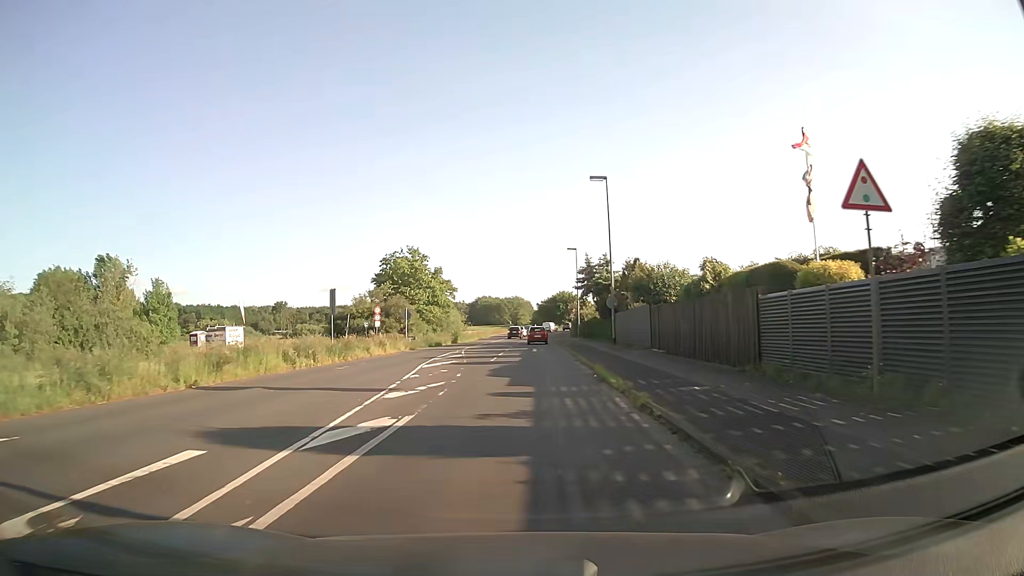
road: unclassified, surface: asphalt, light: Day
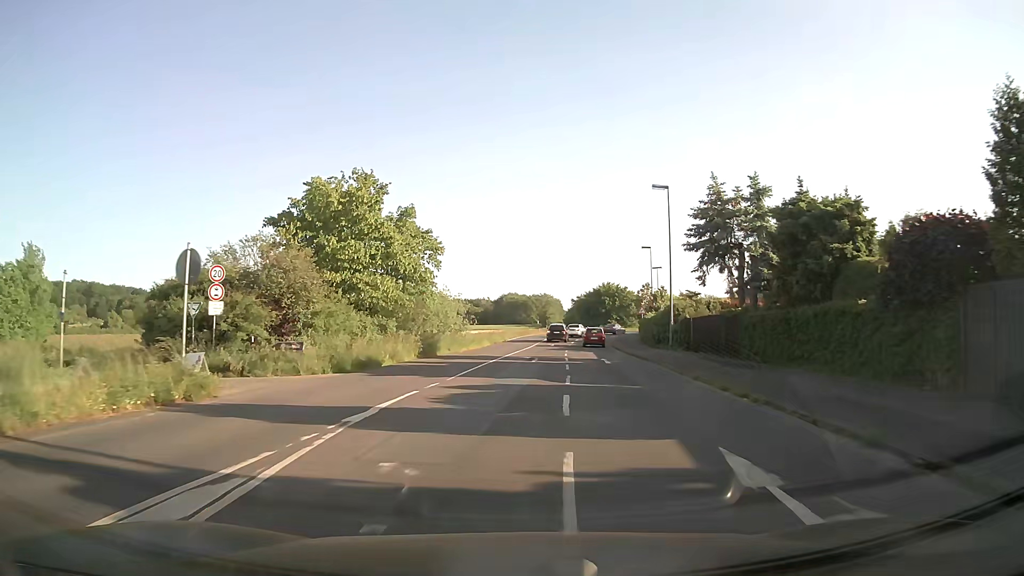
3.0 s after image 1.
(-1.3, +36.4) m; -3°
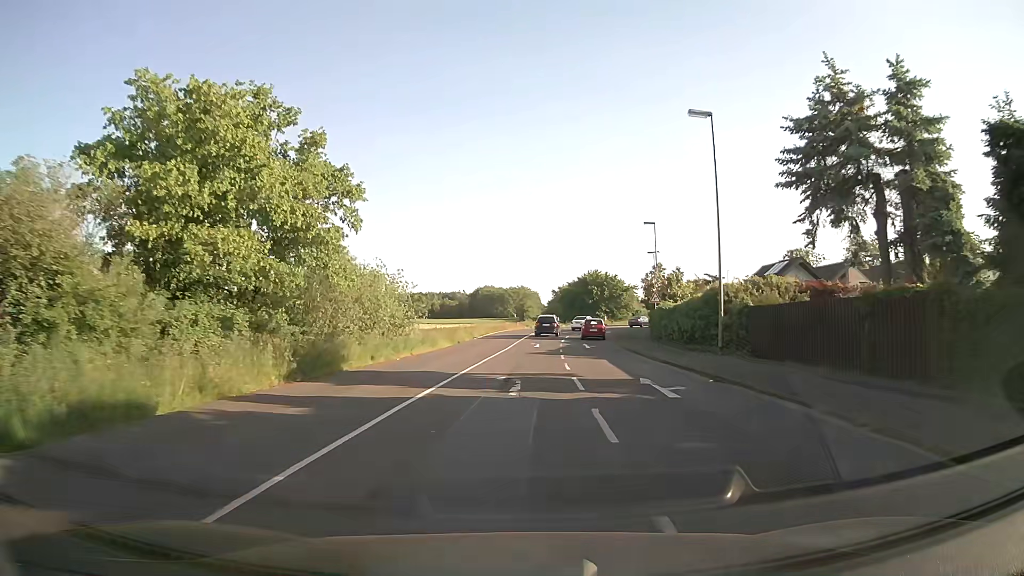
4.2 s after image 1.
(+0.3, +14.9) m; +2°
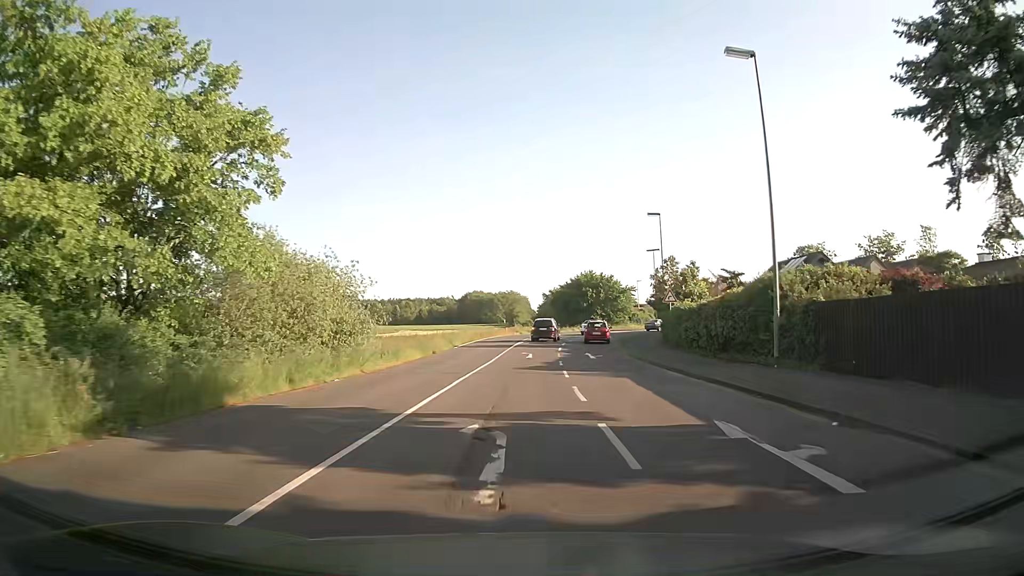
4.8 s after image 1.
(+0.1, +7.5) m; +1°
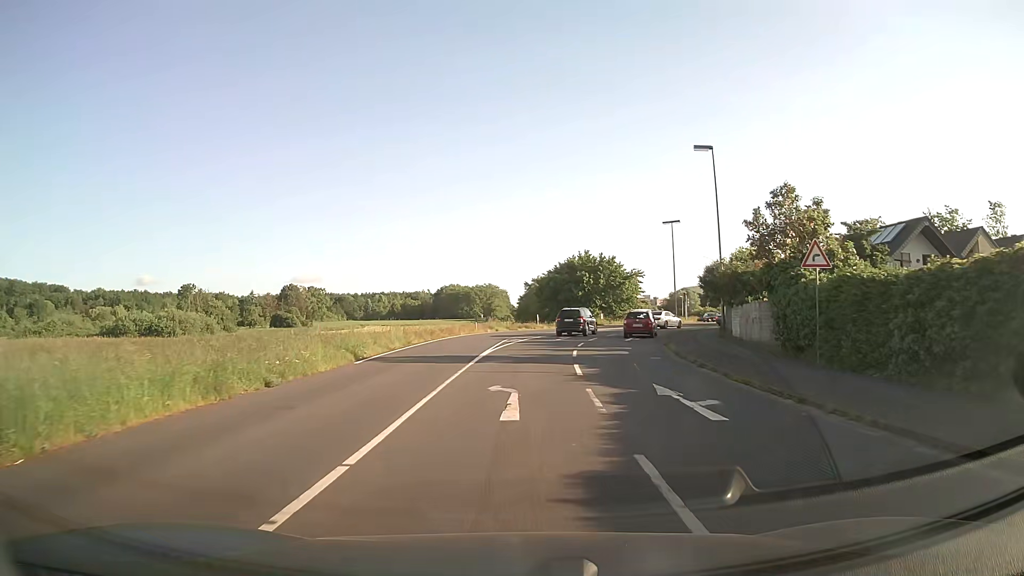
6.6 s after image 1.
(+0.2, +20.9) m; +2°
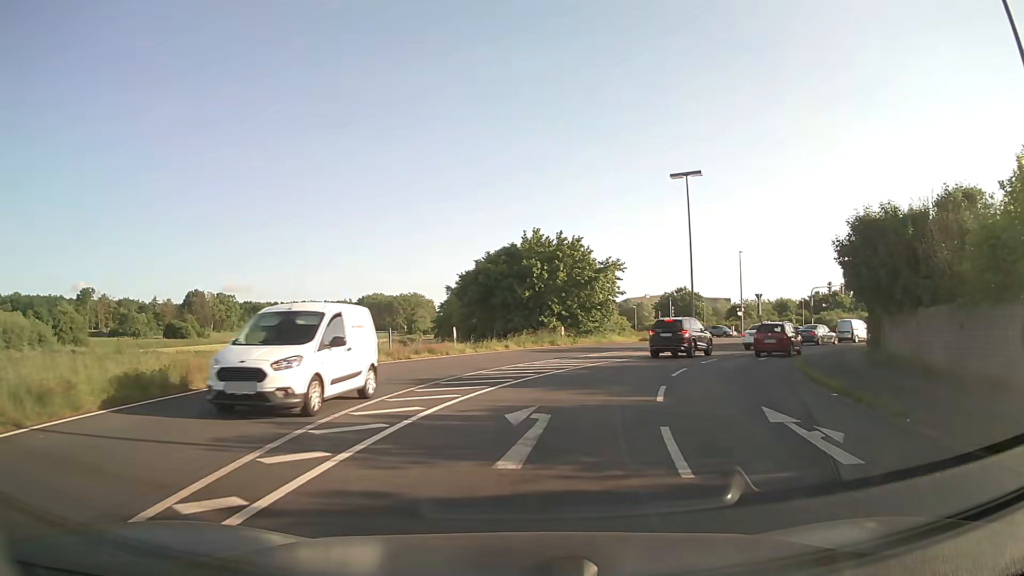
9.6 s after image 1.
(+1.1, +27.7) m; +5°
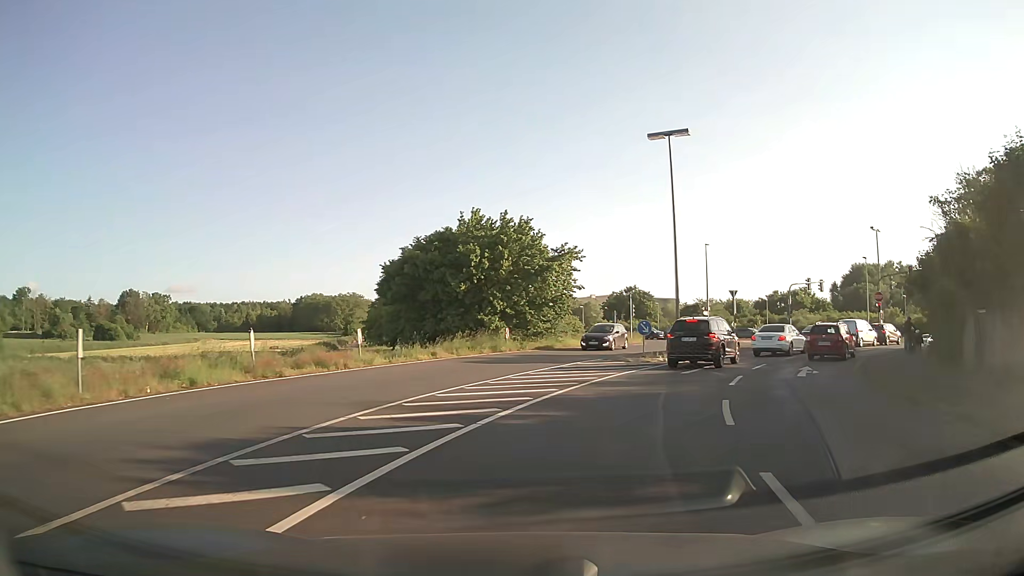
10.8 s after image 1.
(+0.4, +9.1) m; +4°
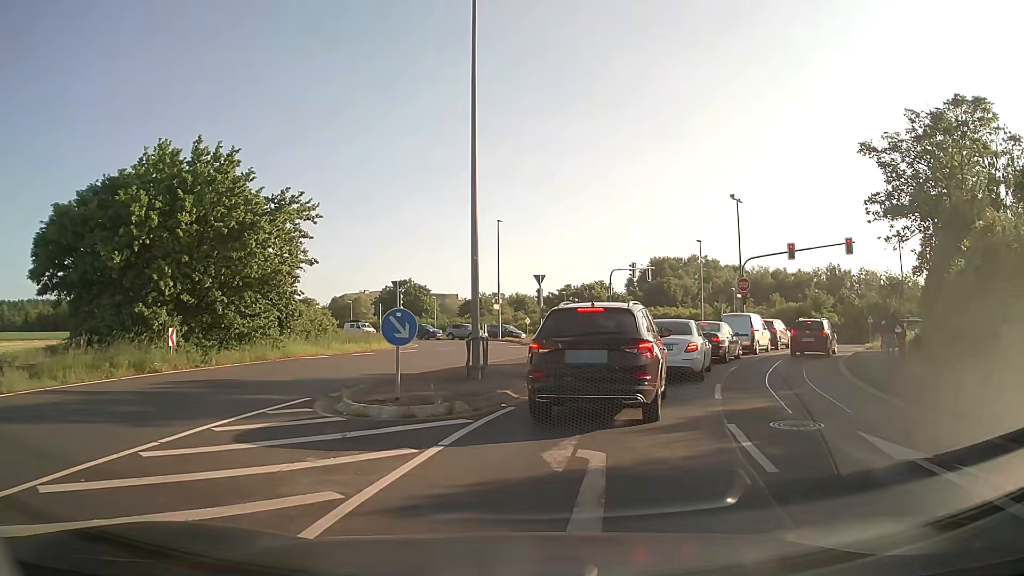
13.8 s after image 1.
(+2.7, +15.1) m; +19°
